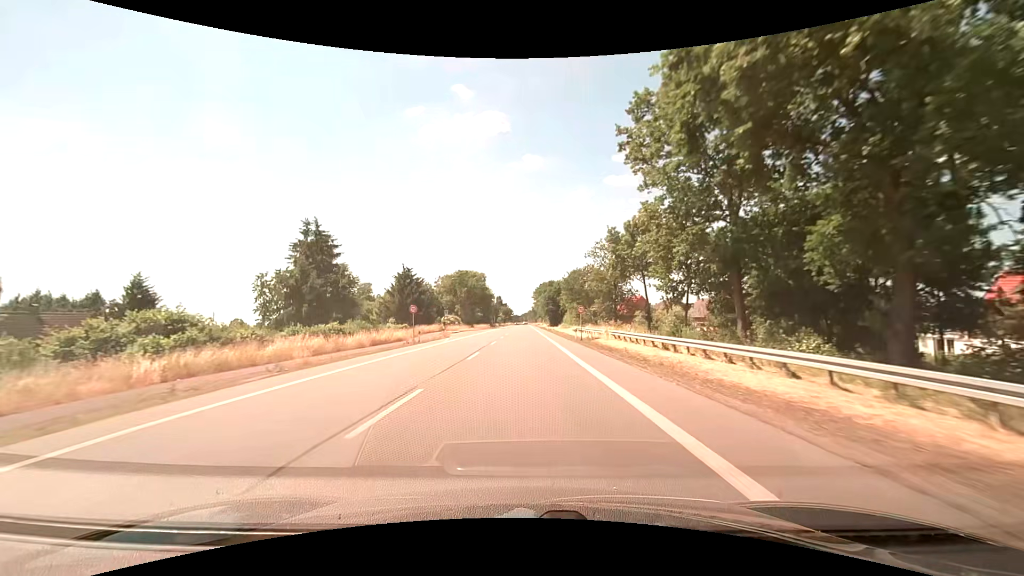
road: primary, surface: asphalt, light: Day
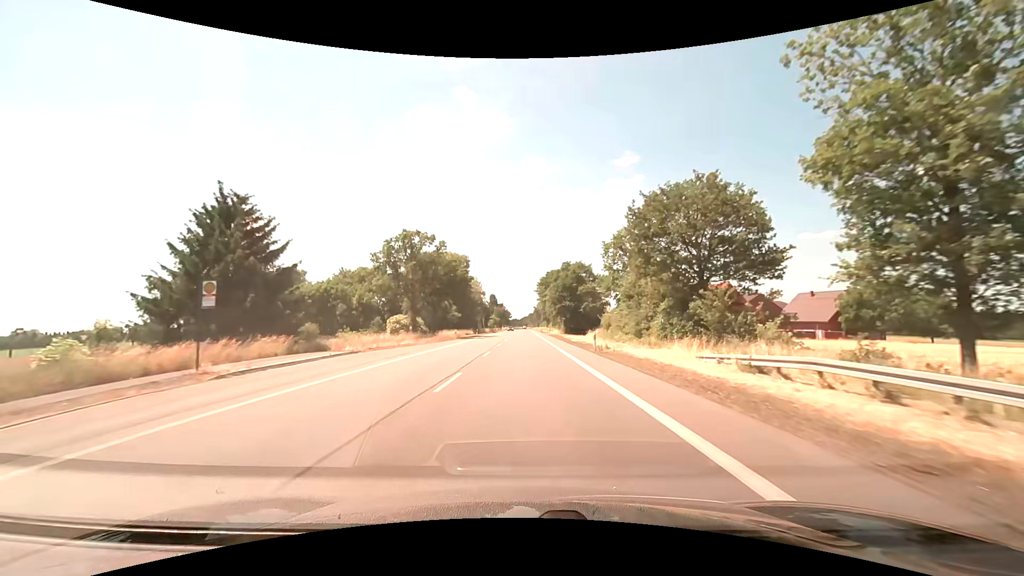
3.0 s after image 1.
(-0.2, +55.1) m; 0°
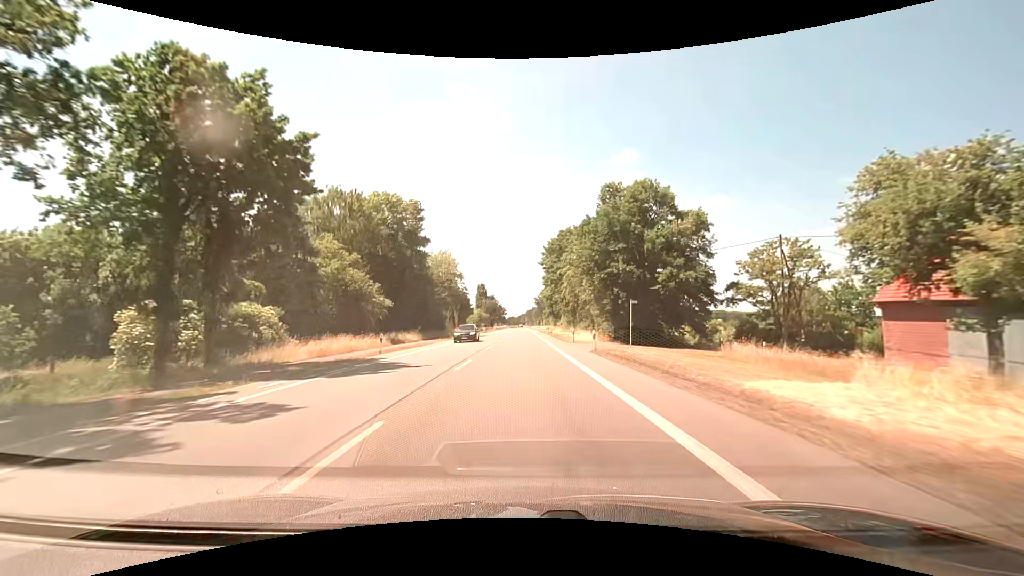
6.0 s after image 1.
(+0.2, +55.2) m; +1°
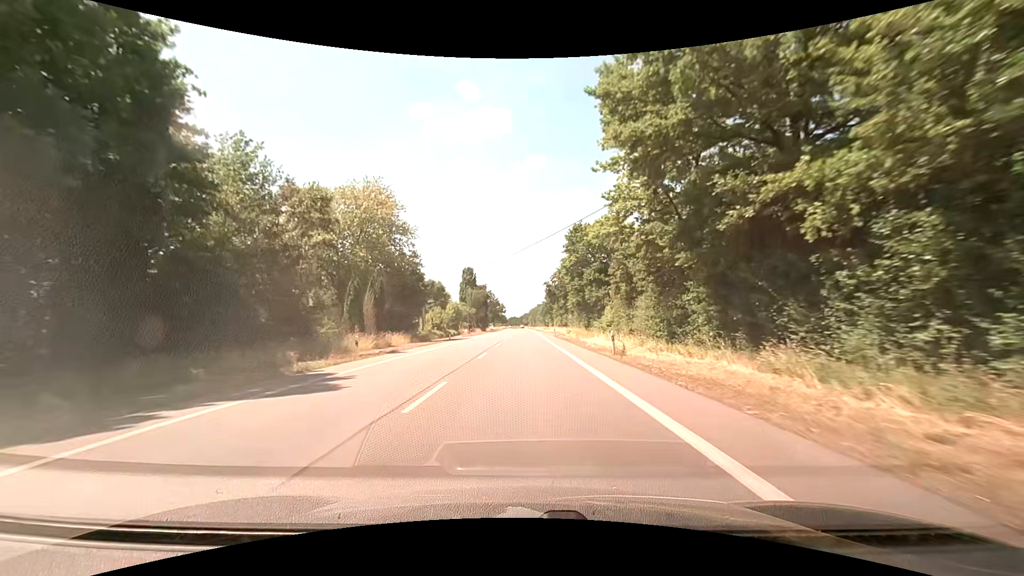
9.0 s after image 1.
(-0.5, +55.1) m; -1°
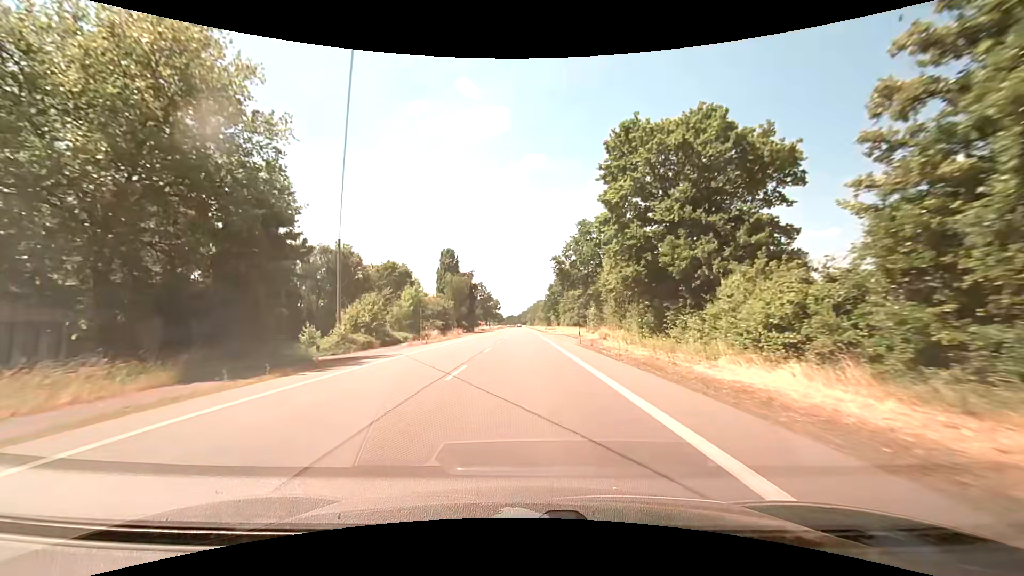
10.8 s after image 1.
(+0.1, +32.9) m; 0°
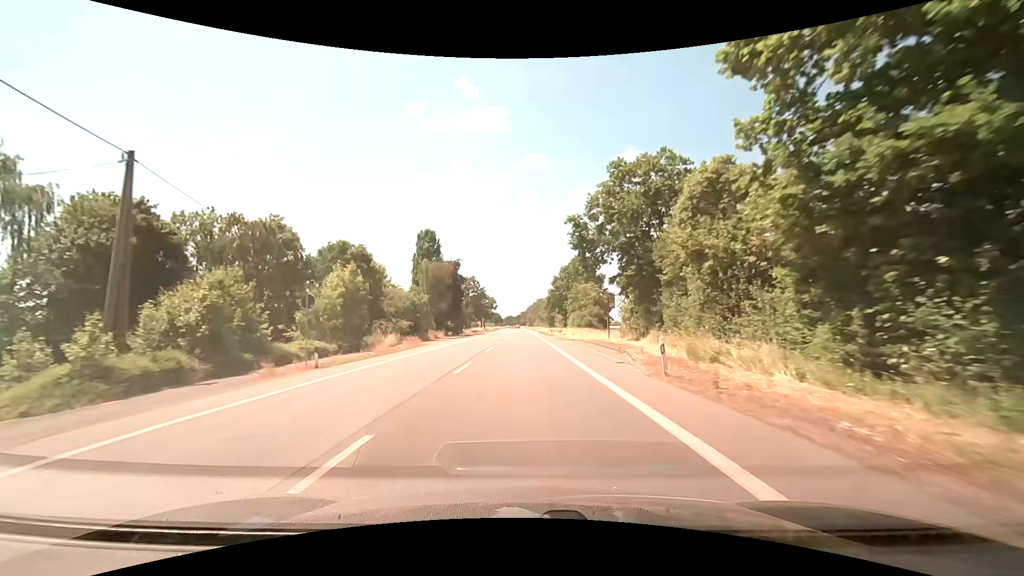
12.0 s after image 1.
(0.0, +21.9) m; 0°
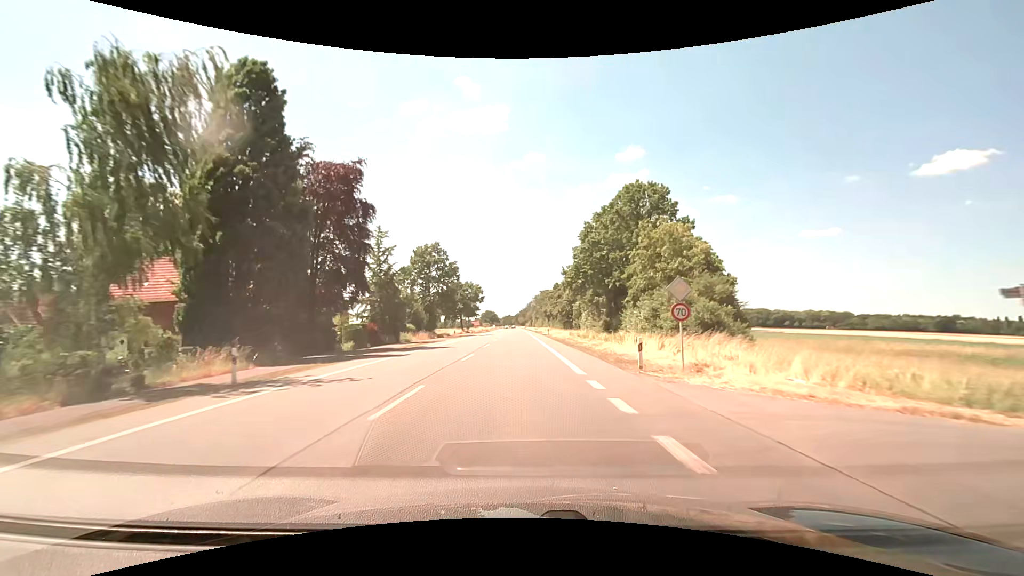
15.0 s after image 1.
(+0.1, +54.7) m; 0°
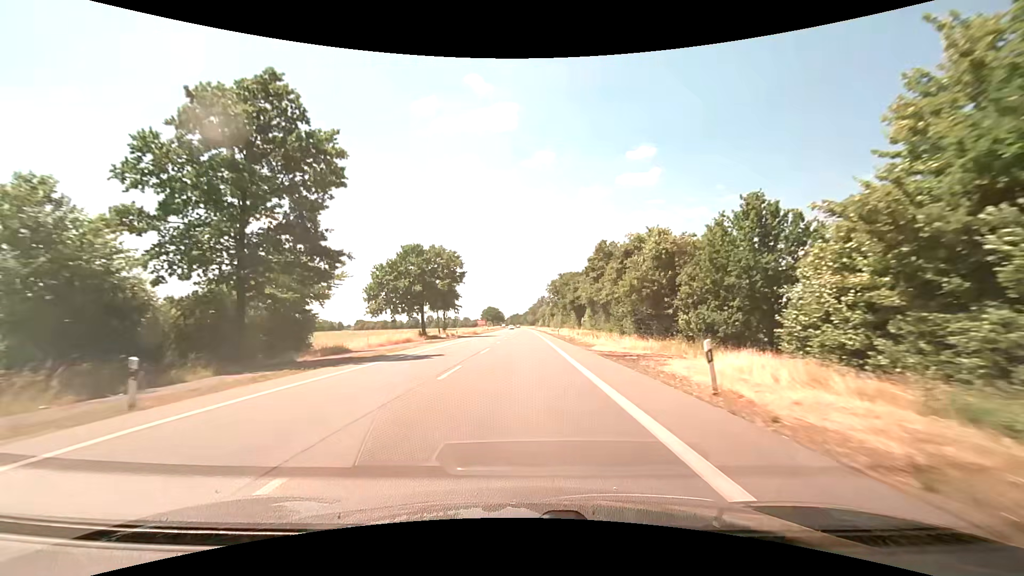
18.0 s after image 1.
(-0.6, +54.7) m; -1°
(0, +10) (0, +20) (0, +30) (0, +40) (0, +50) (0, +60) (0, +70) (0, +80) (0, +90) (0, +100) m
